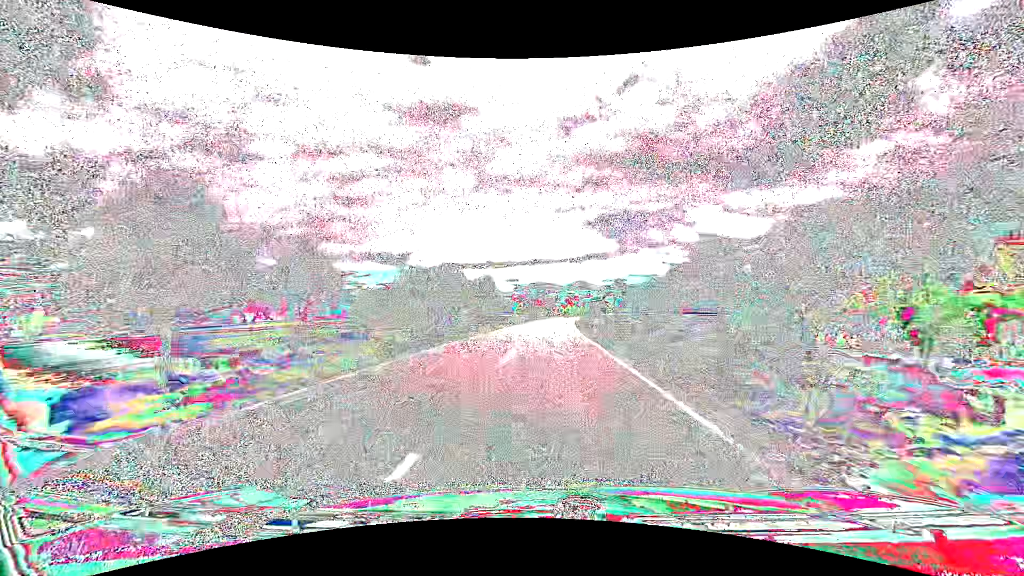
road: tertiary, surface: asphalt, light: Day
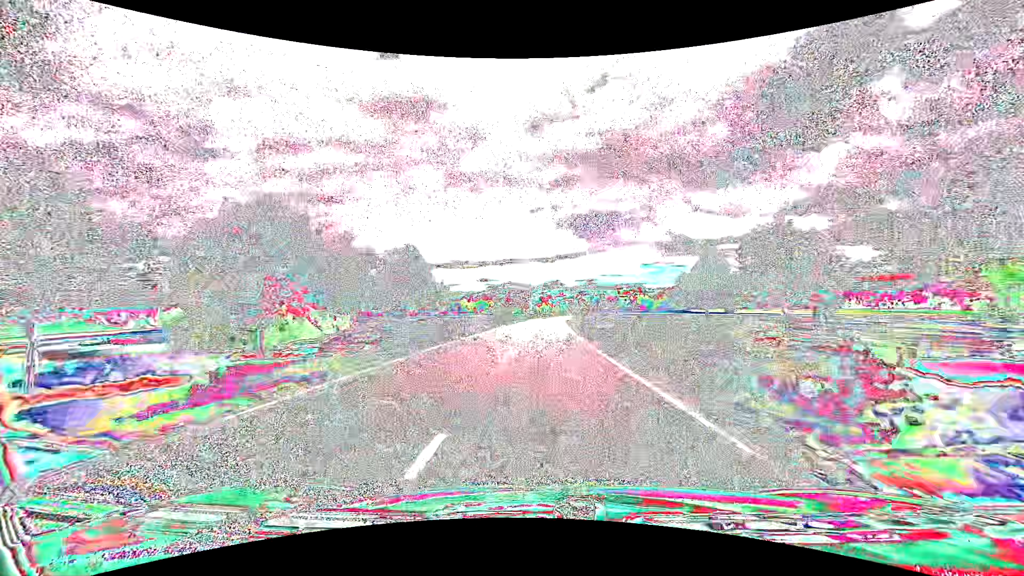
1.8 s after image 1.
(+1.3, +47.8) m; +3°
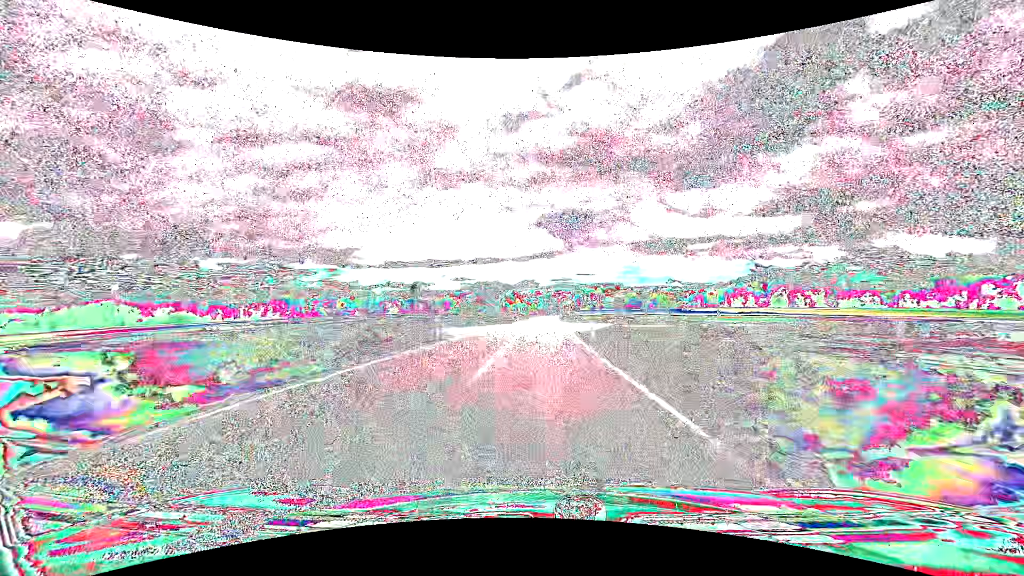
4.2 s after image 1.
(+1.7, +64.9) m; +3°
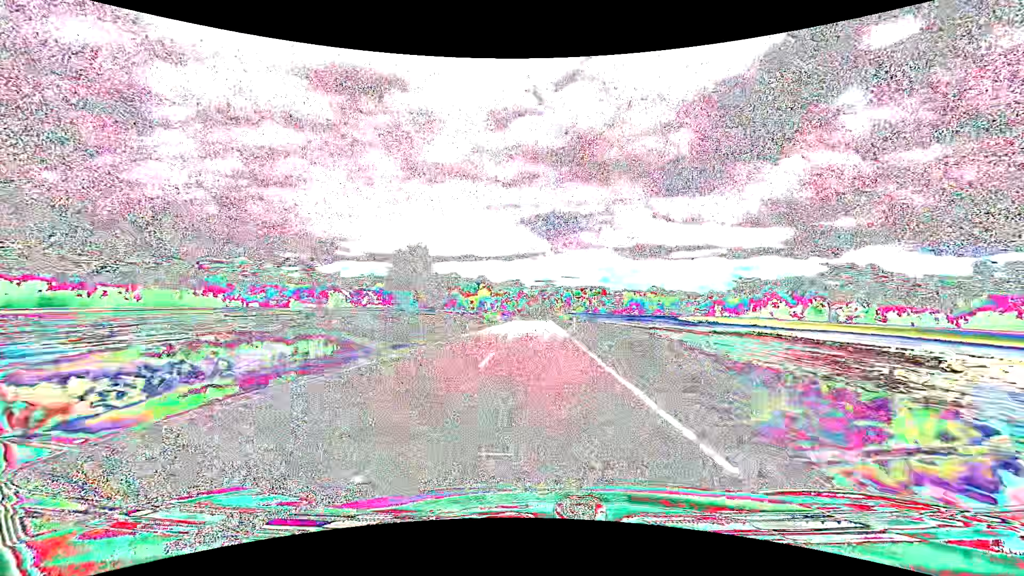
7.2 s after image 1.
(+1.5, +82.6) m; +2°
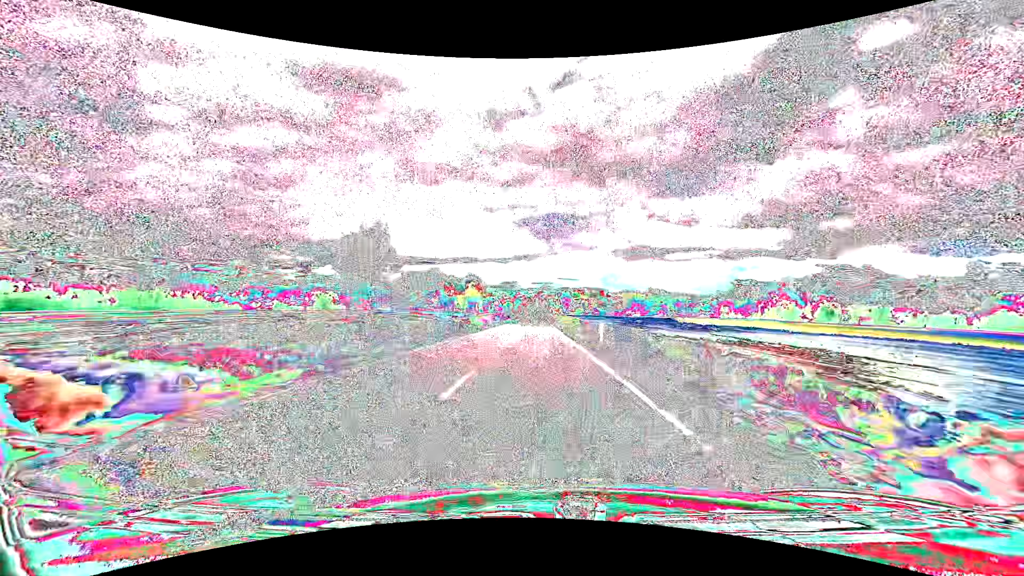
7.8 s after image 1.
(0.0, +16.7) m; 0°
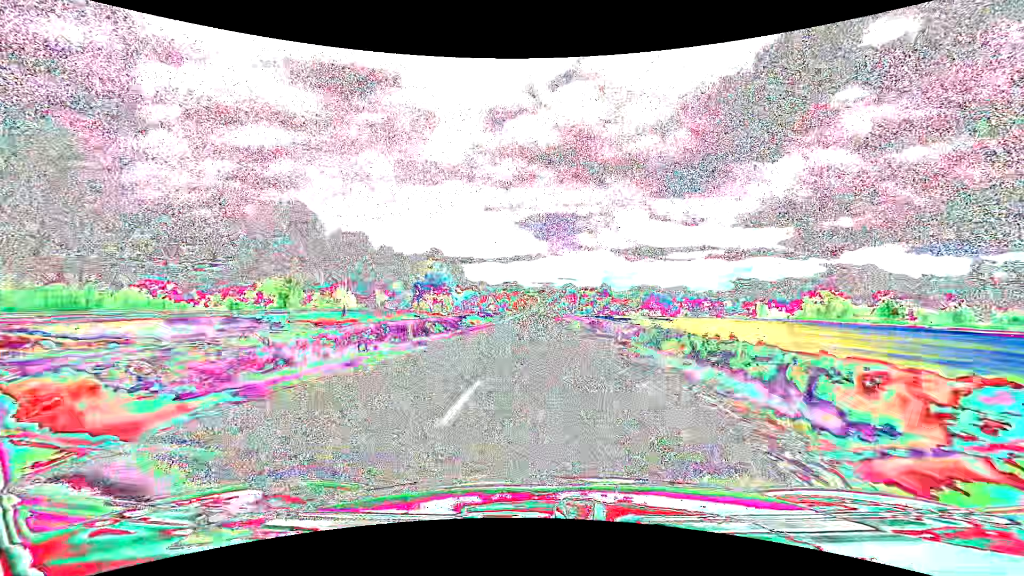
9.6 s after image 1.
(-0.1, +50.8) m; 0°
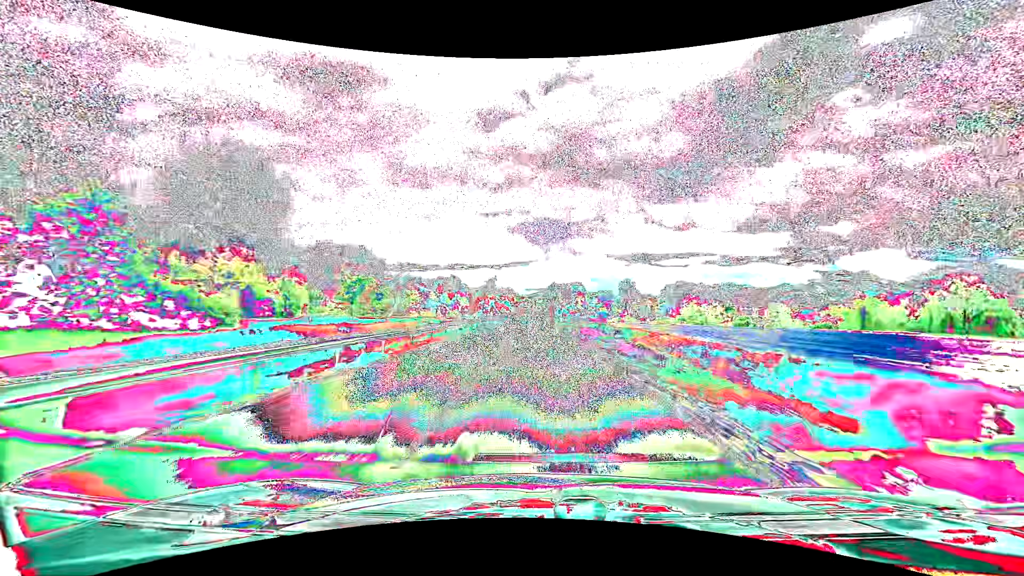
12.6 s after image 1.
(+0.5, +86.3) m; 0°
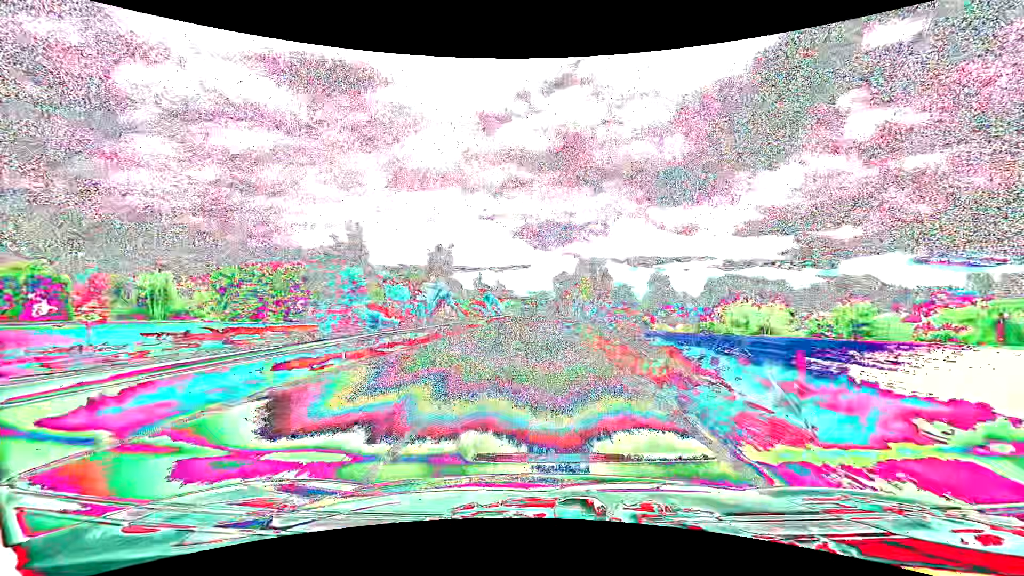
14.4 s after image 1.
(0.0, +51.6) m; 0°
(0, +10) (0, +20) (0, +30) (0, +40) (0, +50) (0, +60) (0, +70) (0, +80) (0, +90) (0, +100) m
